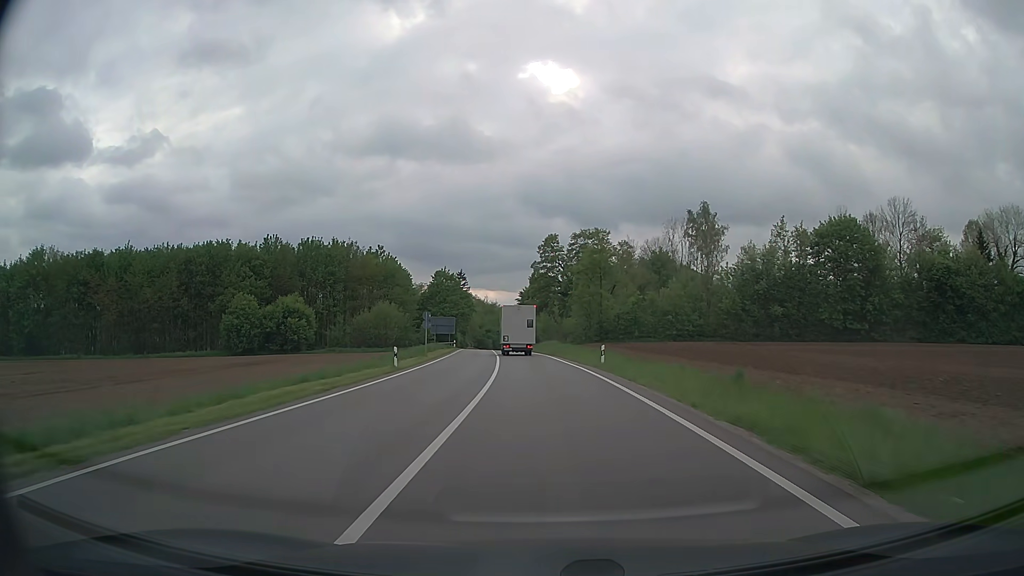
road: secondary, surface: asphalt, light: Day
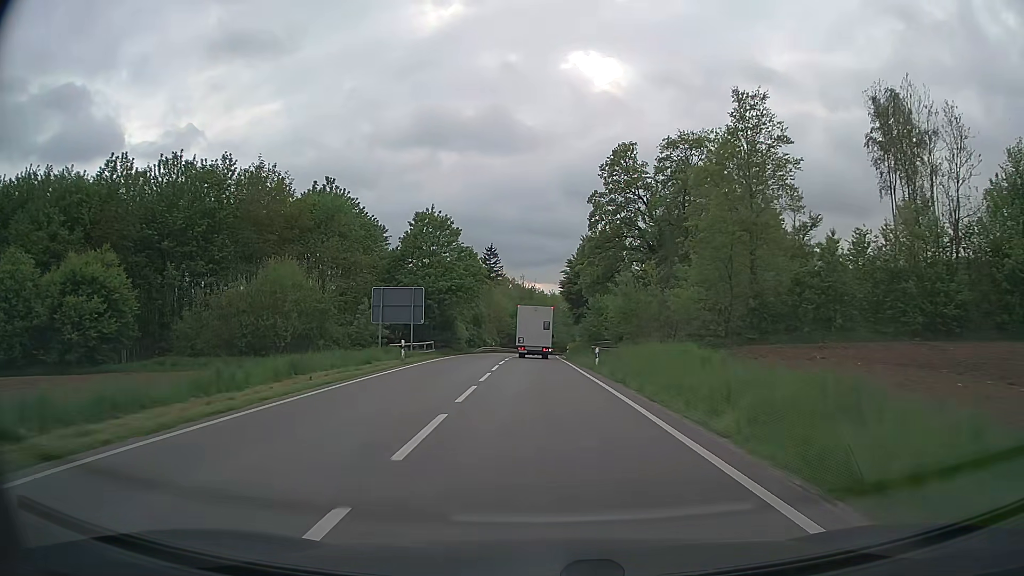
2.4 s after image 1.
(-1.8, +47.3) m; -4°
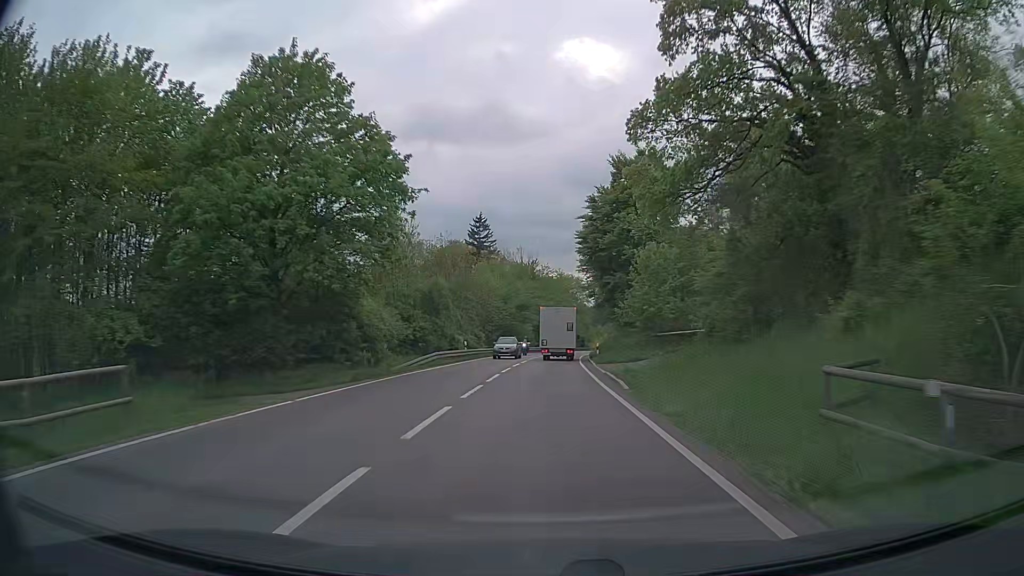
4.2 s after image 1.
(-0.3, +34.8) m; 0°
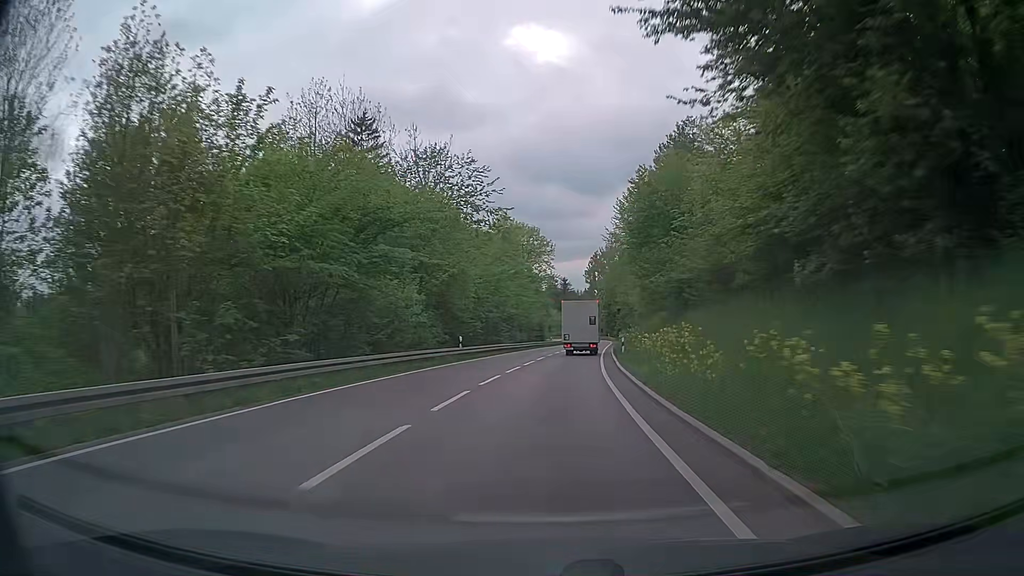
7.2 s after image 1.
(+1.6, +57.4) m; +5°
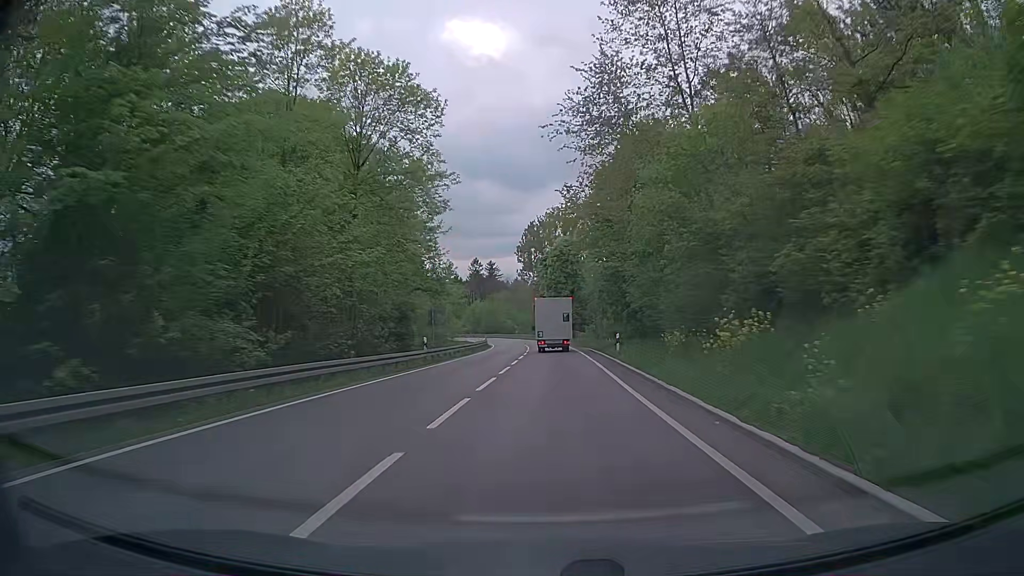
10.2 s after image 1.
(+2.6, +56.8) m; +5°
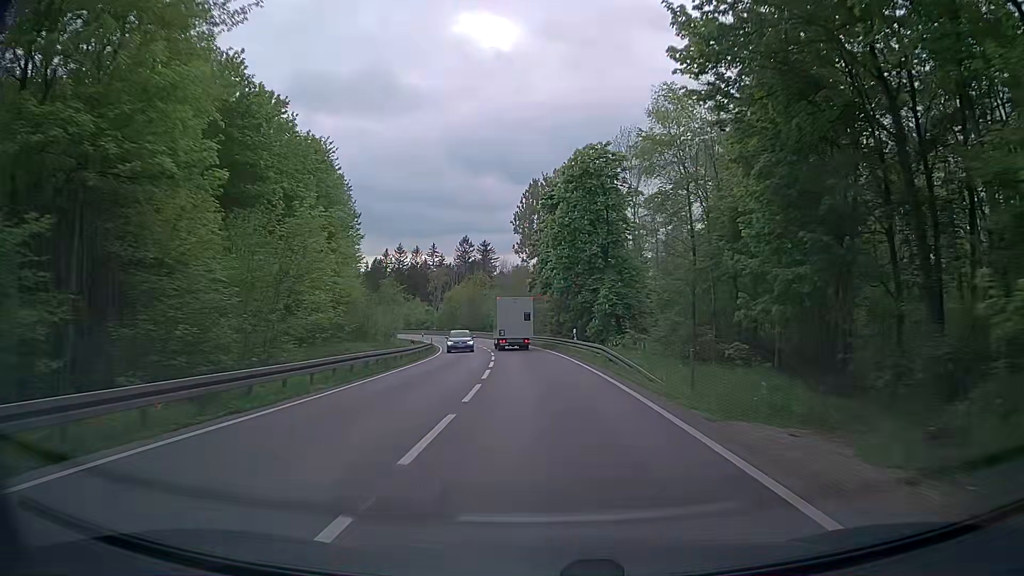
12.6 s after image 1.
(+0.7, +45.2) m; 0°
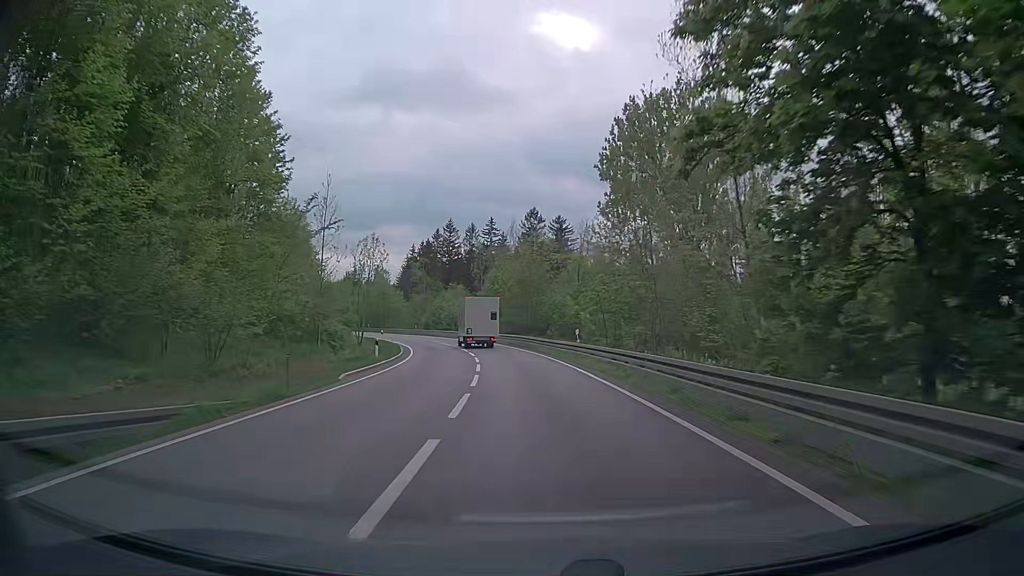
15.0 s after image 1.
(-2.6, +45.3) m; -7°
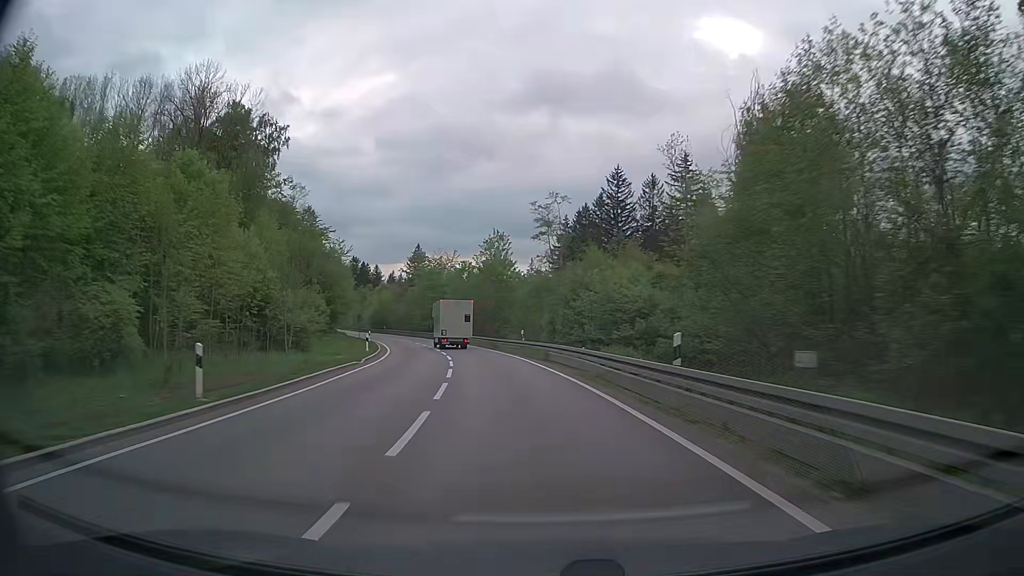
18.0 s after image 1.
(-6.8, +58.0) m; -15°
(0, +10) (-1, +20) (-2, +30) (-4, +40) (-6, +49) (-9, +59) (-12, +69) (-15, +78) (-19, +87) (-22, +97) m
